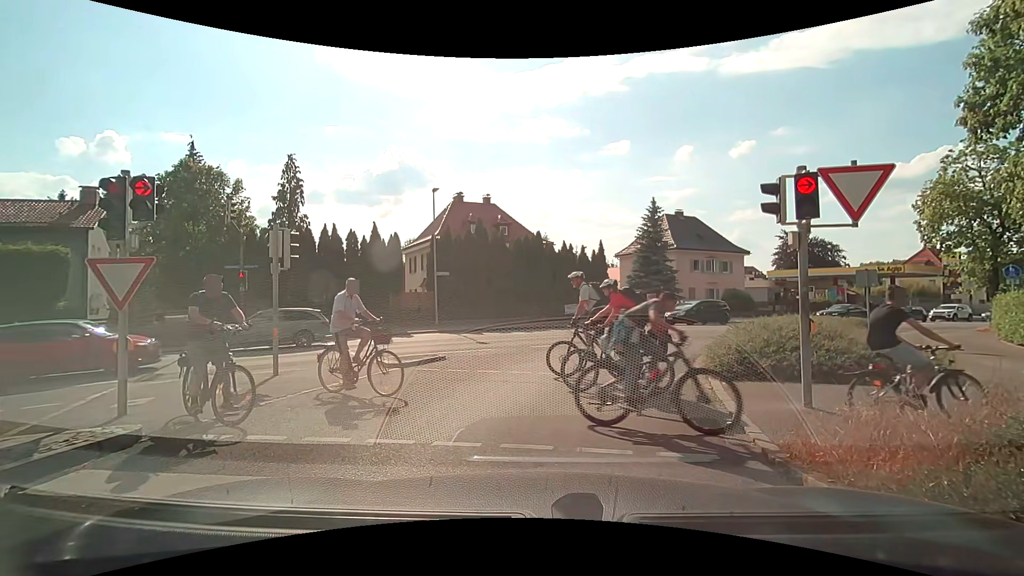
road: tertiary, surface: asphalt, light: Day
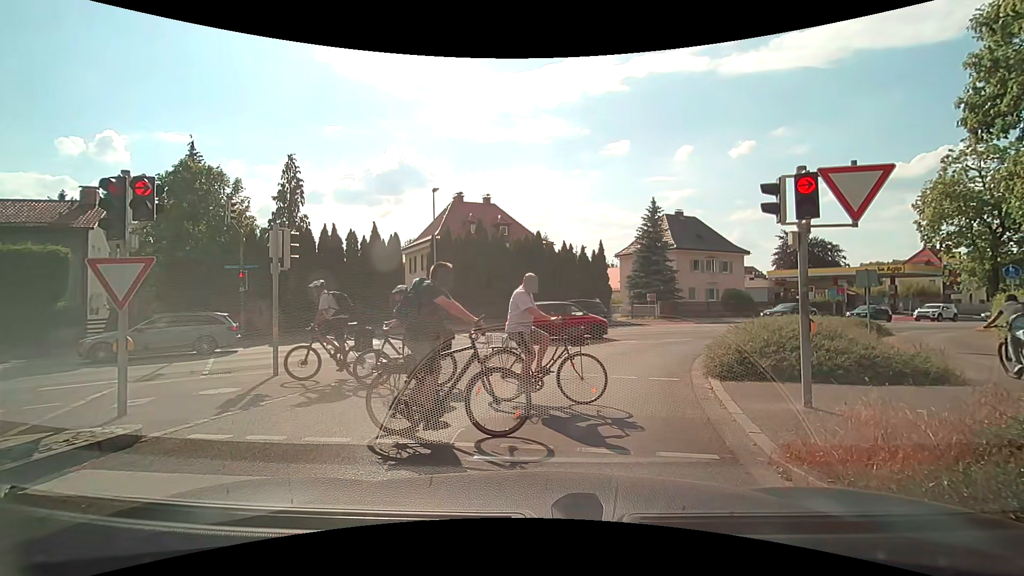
(0.0, 0.0) m; 0°
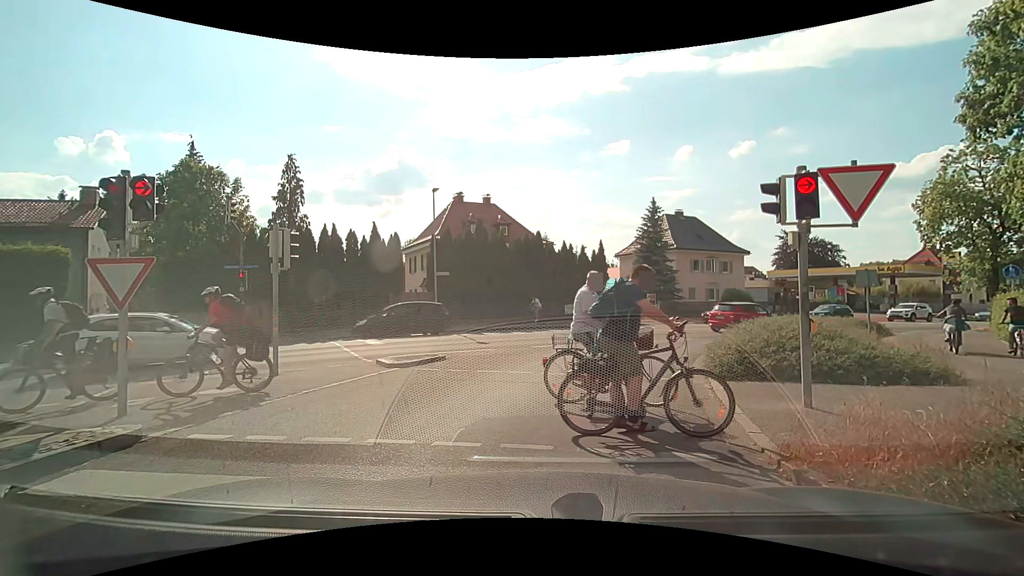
(0.0, 0.0) m; 0°
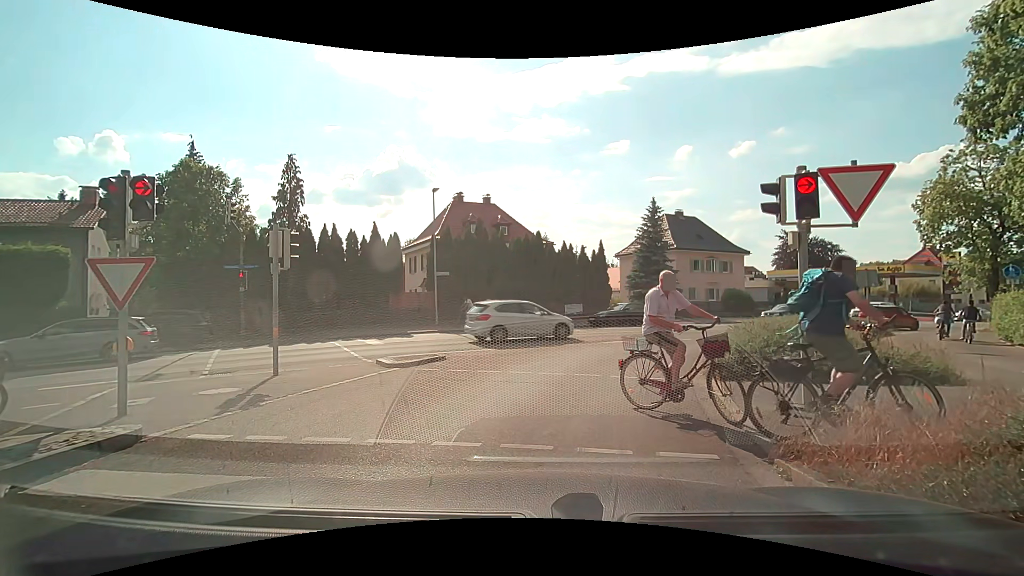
(0.0, 0.0) m; 0°
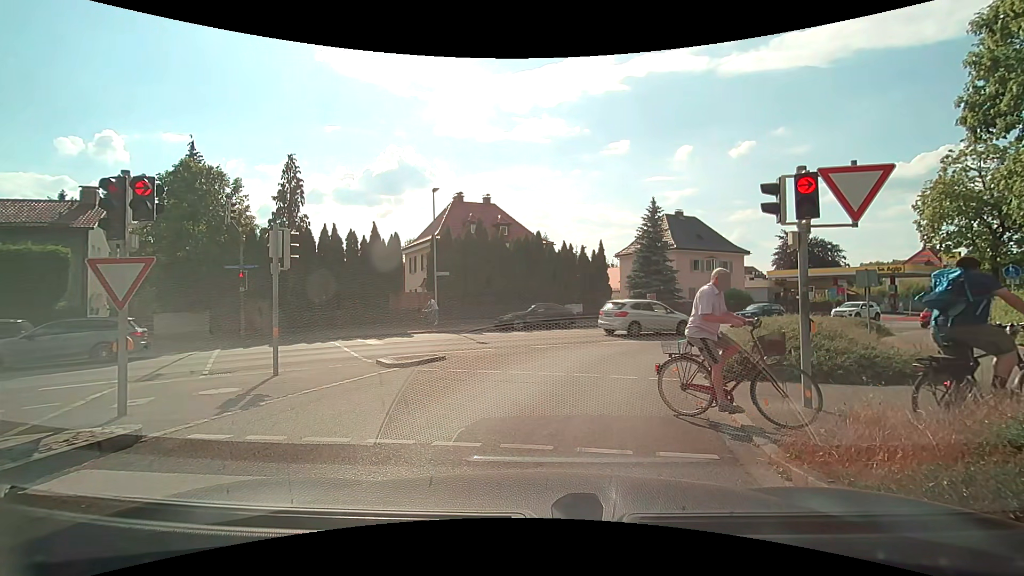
(0.0, 0.0) m; 0°
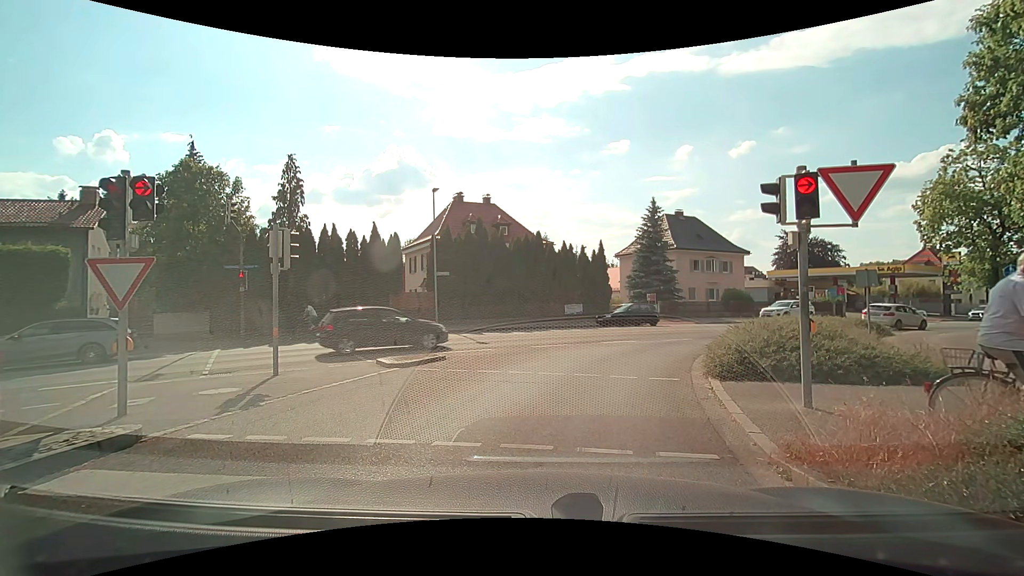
(0.0, 0.0) m; 0°
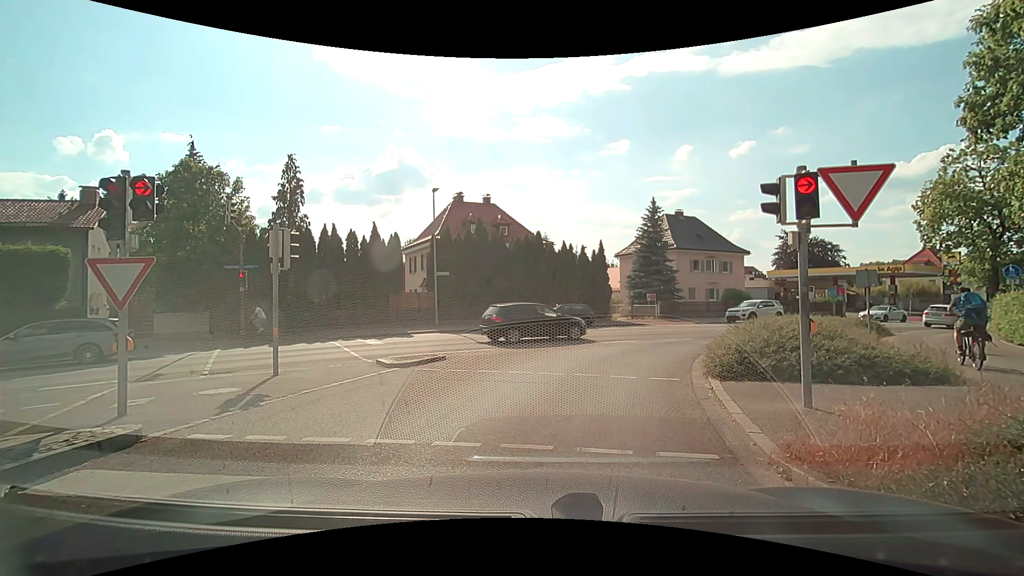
(0.0, 0.0) m; 0°
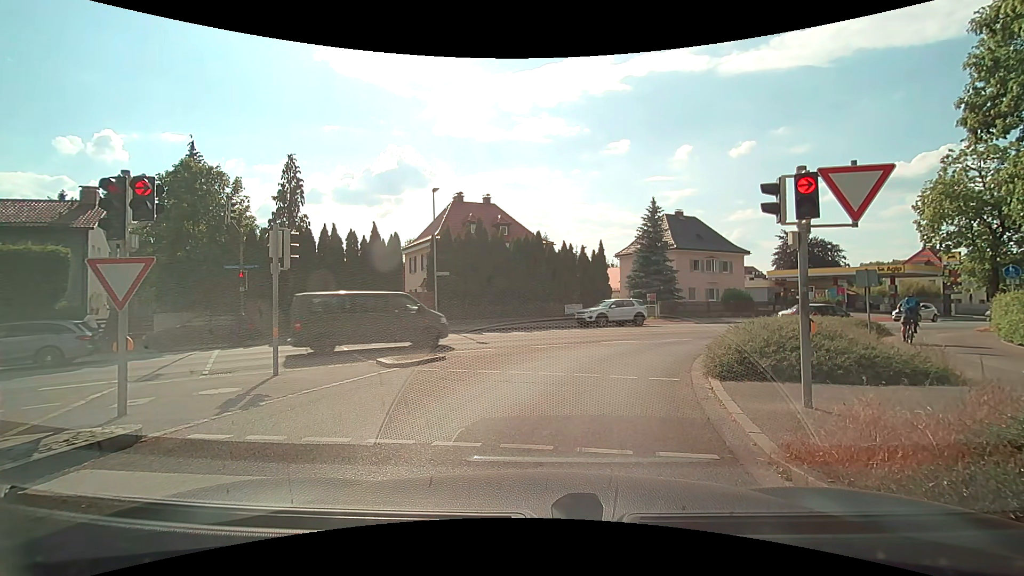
(0.0, 0.0) m; 0°
(+1, +10) (+4, +19) (+11, +27) (+20, +32) (+29, +36) (+38, +41) (+47, +45) (+56, +50) (+65, +54) (+73, +59) m
